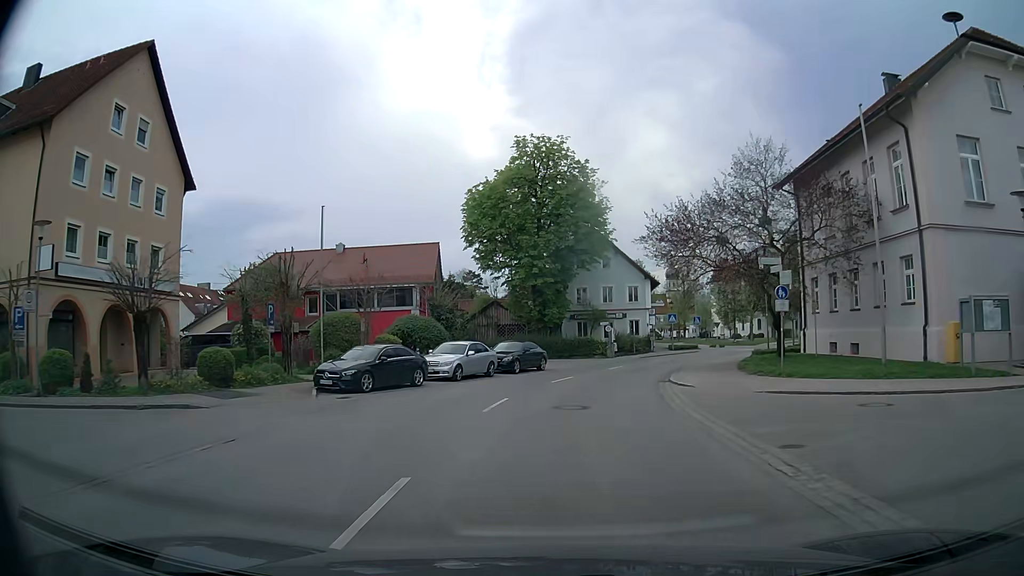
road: tertiary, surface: asphalt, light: Day
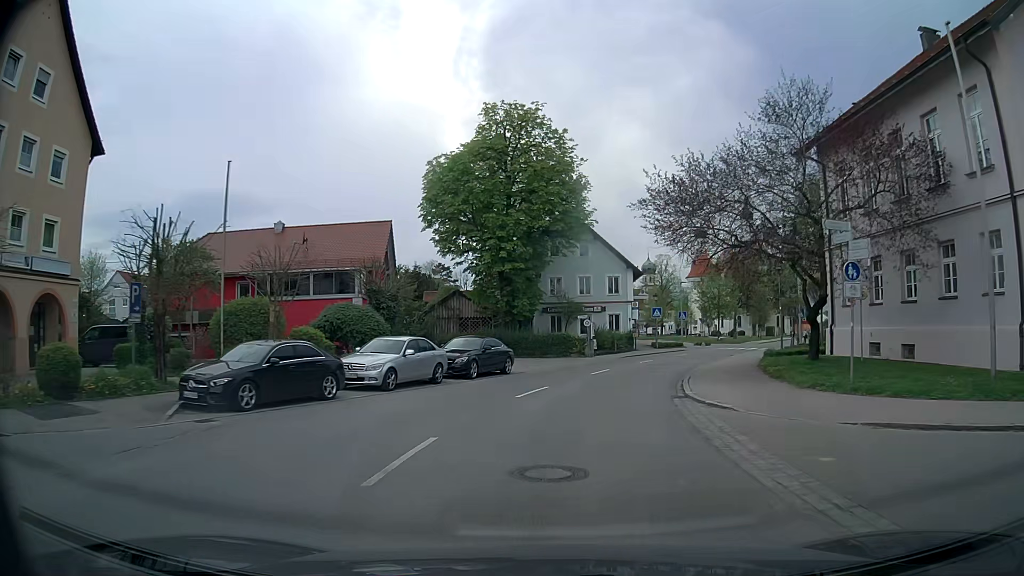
(0.0, +6.8) m; +1°
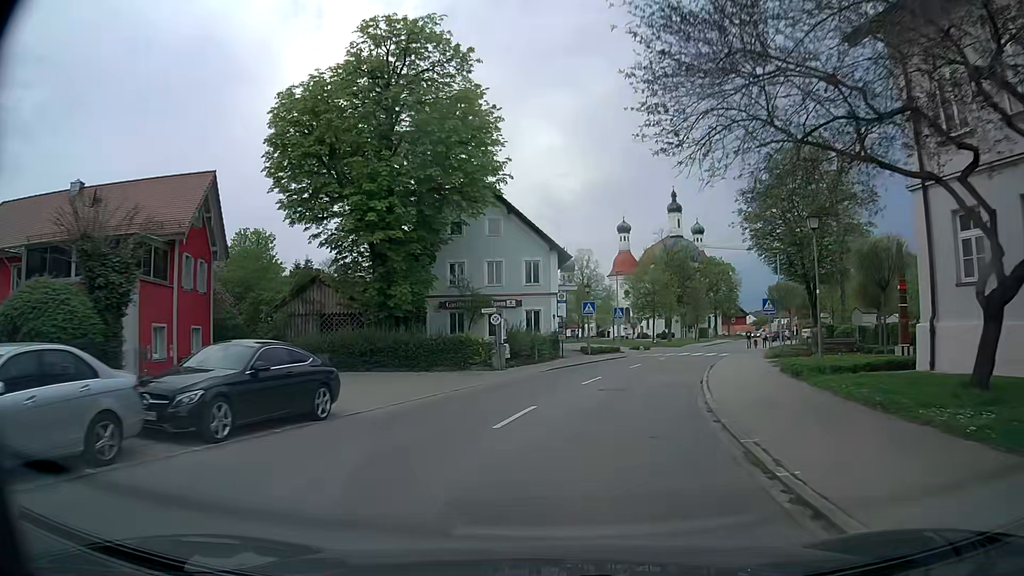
(+0.9, +13.5) m; +8°
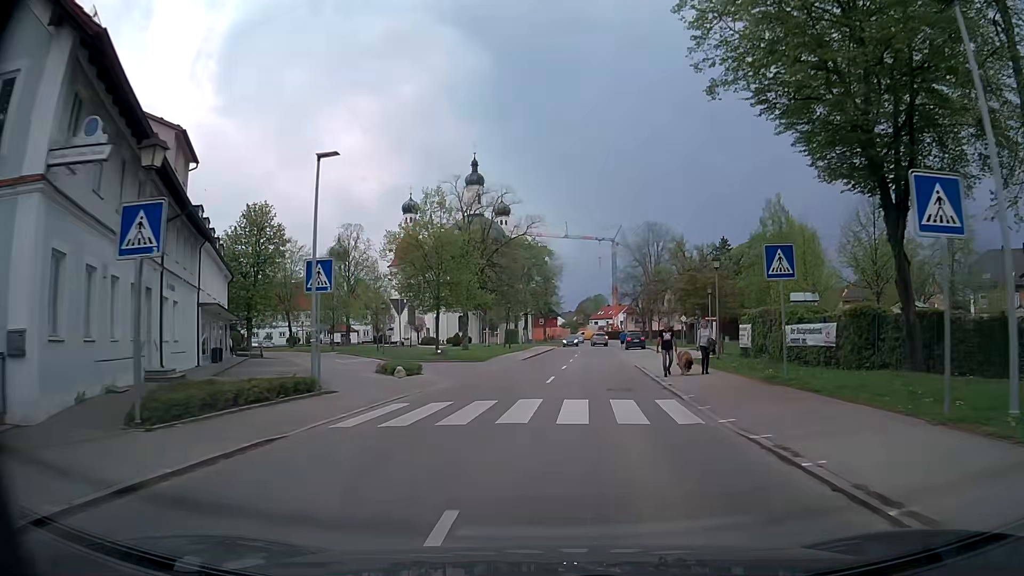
(+5.7, +33.9) m; +17°
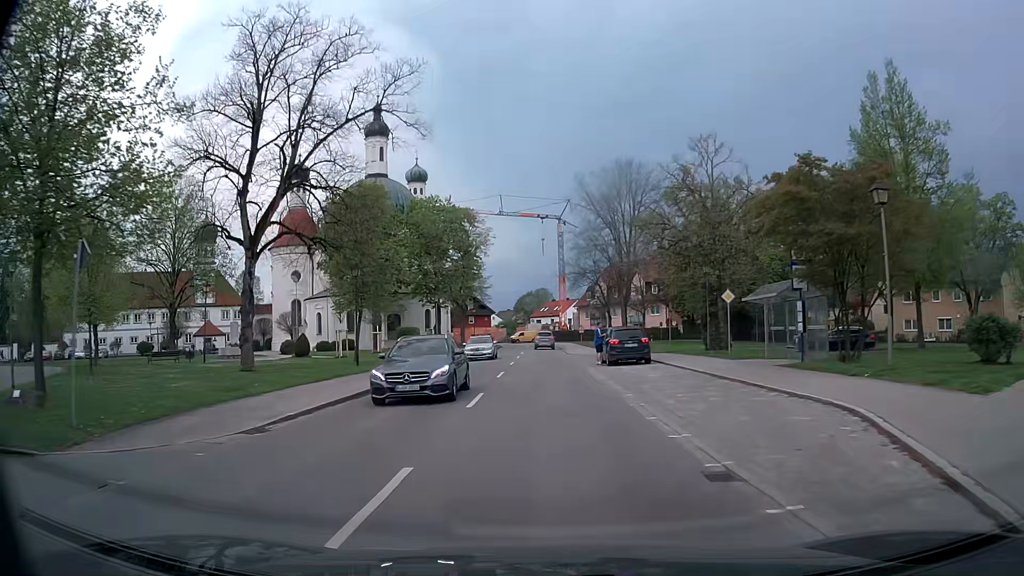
(+2.4, +34.0) m; +5°
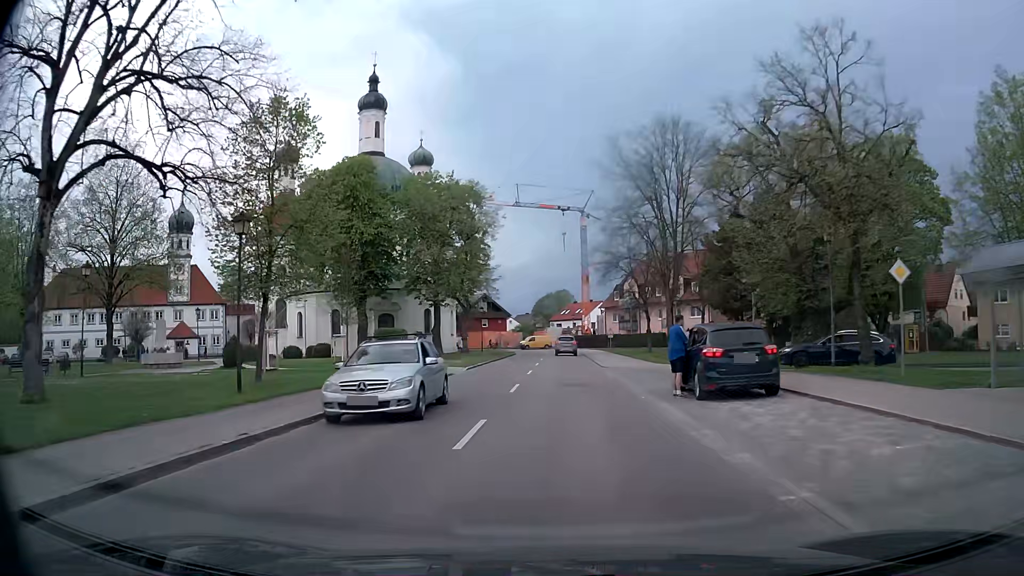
(-0.2, +13.8) m; -1°
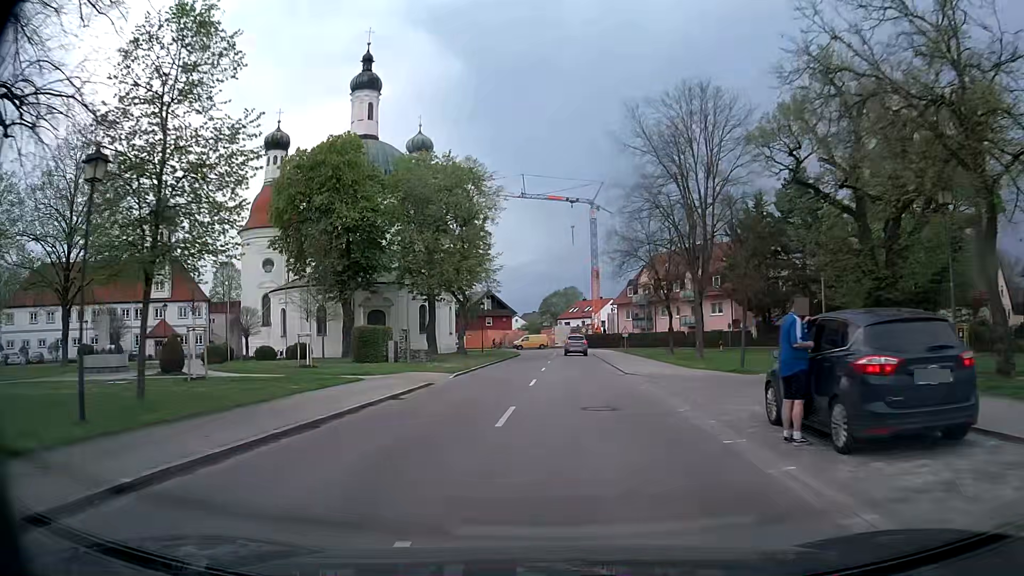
(-0.1, +6.9) m; -1°
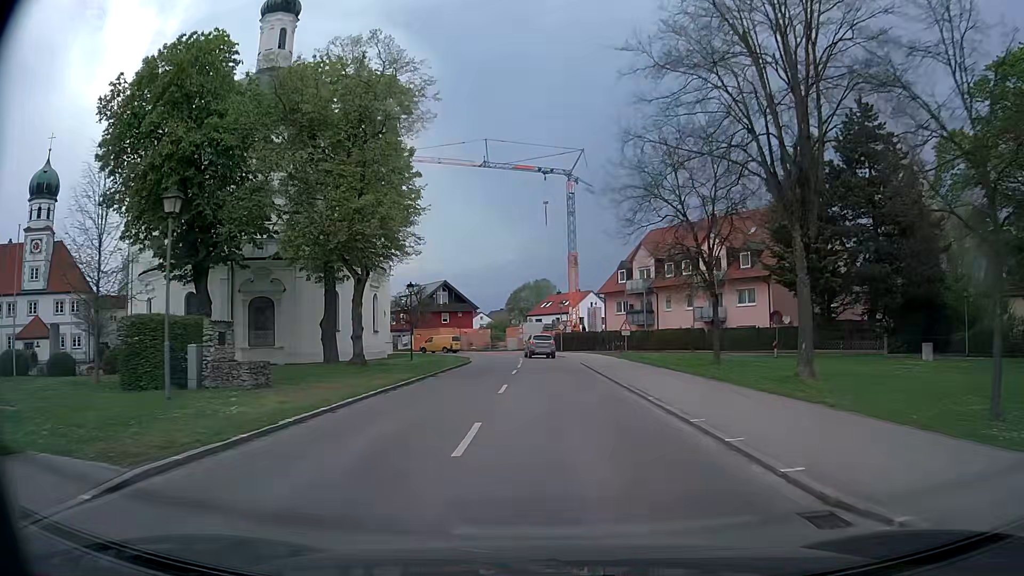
(+0.5, +20.6) m; +3°
(0, +10) (0, +20) (0, +30) (0, +40) (-1, +50) (-3, +60) (-7, +69) (-13, +77) (-20, +84) (-27, +92) m
